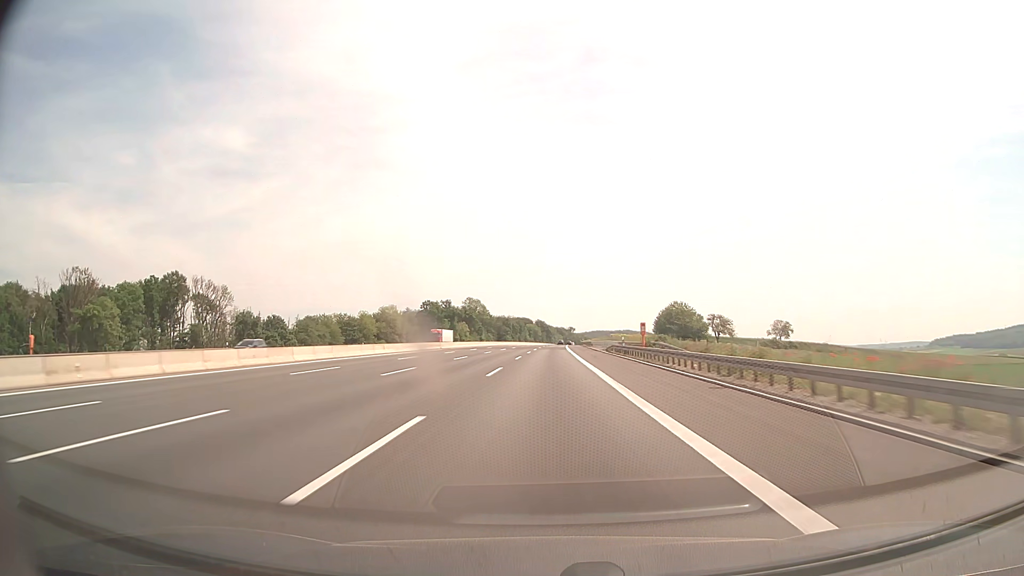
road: motorway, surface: asphalt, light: Day
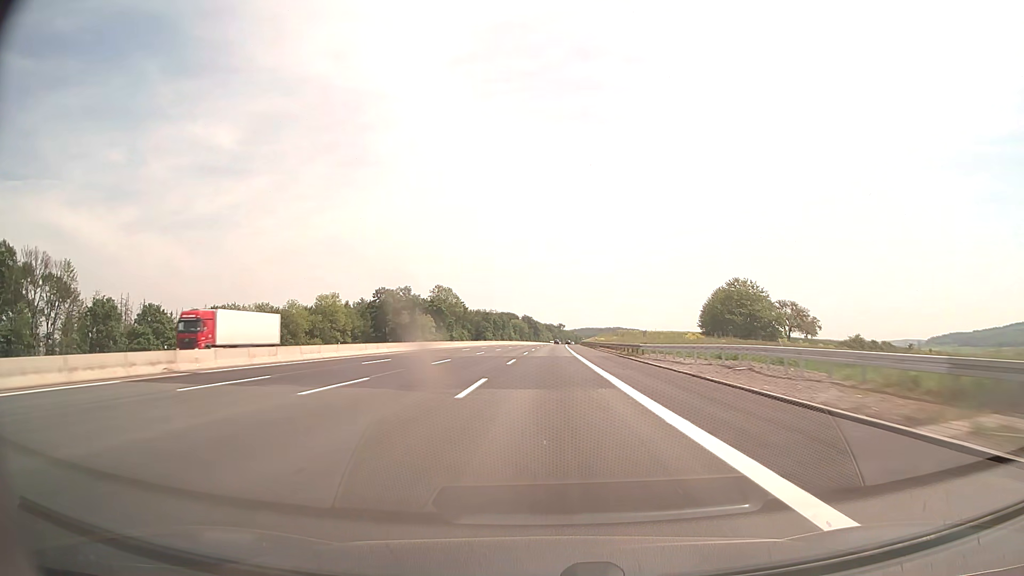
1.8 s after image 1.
(+0.5, +62.0) m; +1°
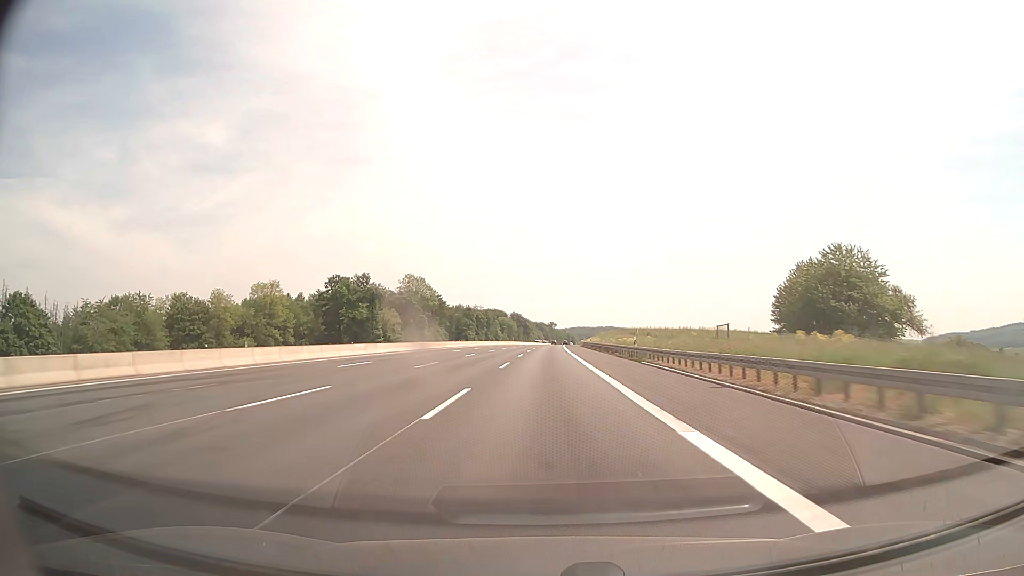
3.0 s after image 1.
(+0.3, +41.3) m; +1°
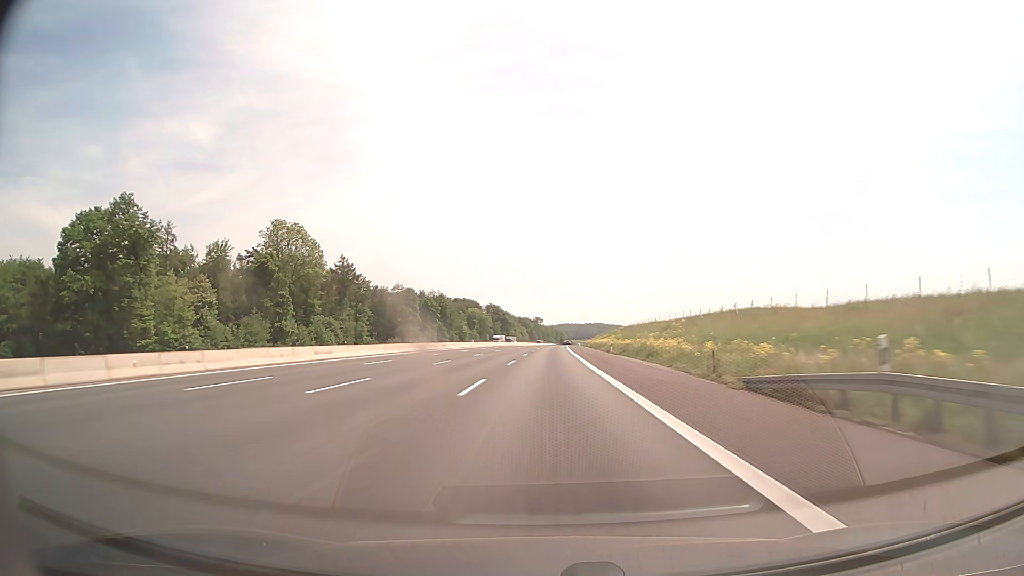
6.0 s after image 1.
(+1.1, +103.4) m; +1°
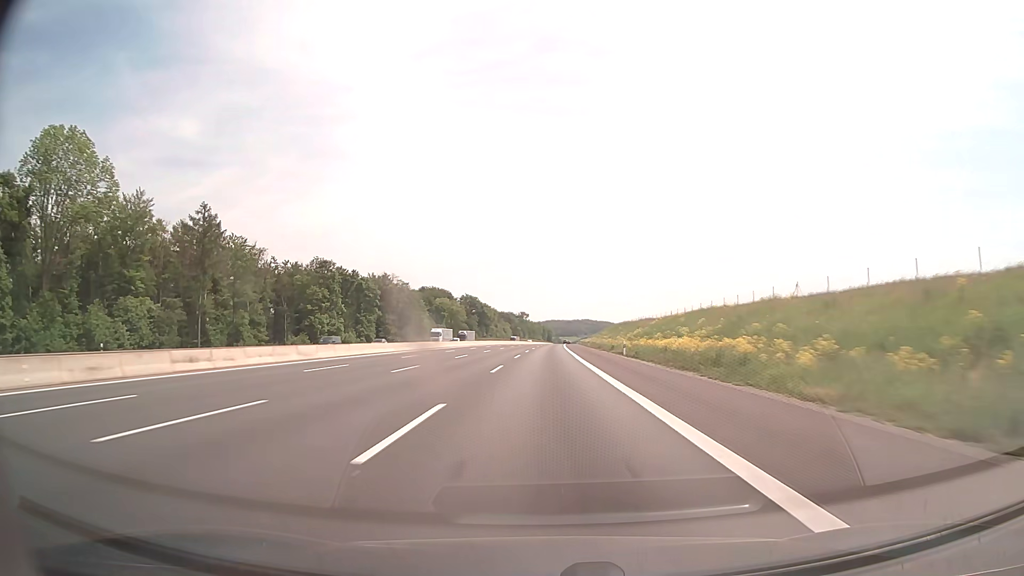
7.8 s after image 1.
(+0.6, +62.0) m; +1°
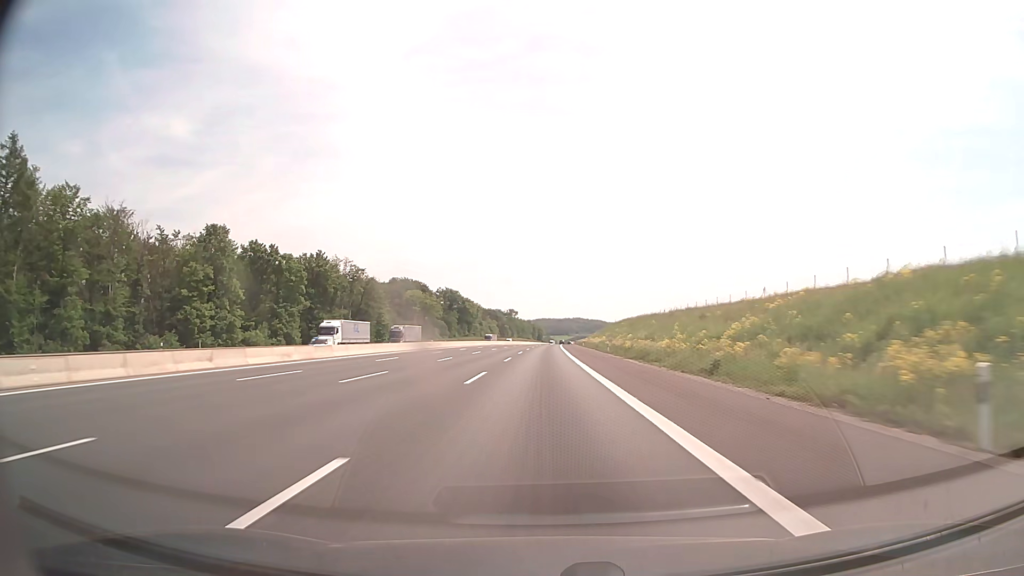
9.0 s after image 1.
(+0.3, +41.3) m; +1°
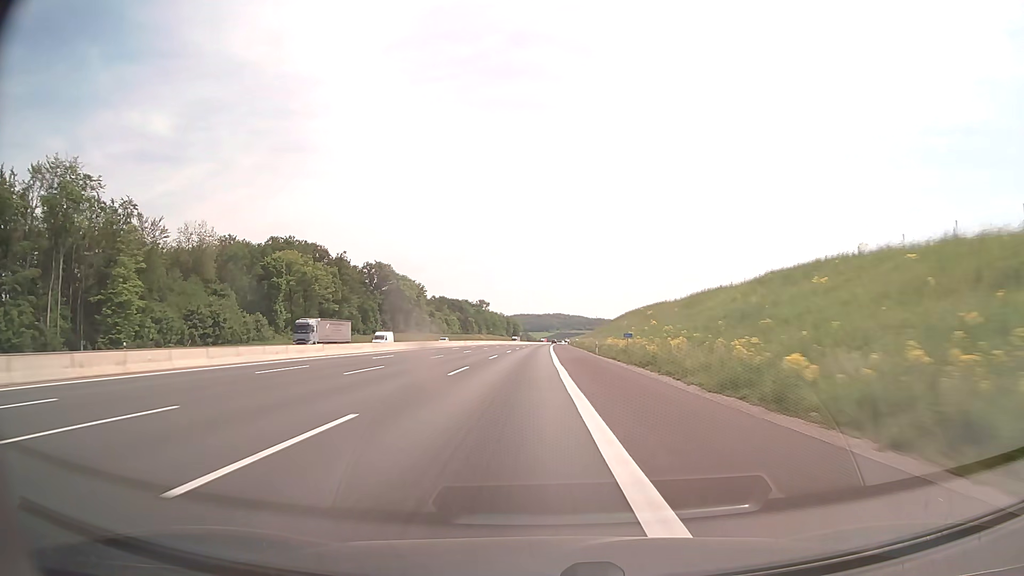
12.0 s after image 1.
(+1.8, +103.4) m; +2°
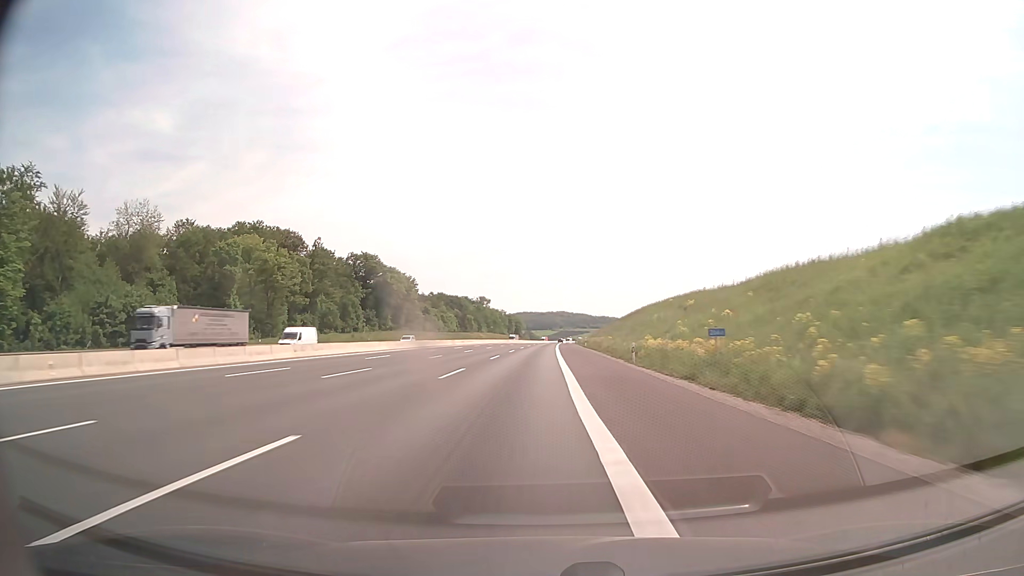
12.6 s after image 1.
(0.0, +20.7) m; 0°
(0, +10) (0, +20) (0, +30) (0, +40) (0, +50) (0, +60) (0, +70) (0, +80) (0, +90) (0, +100) m
